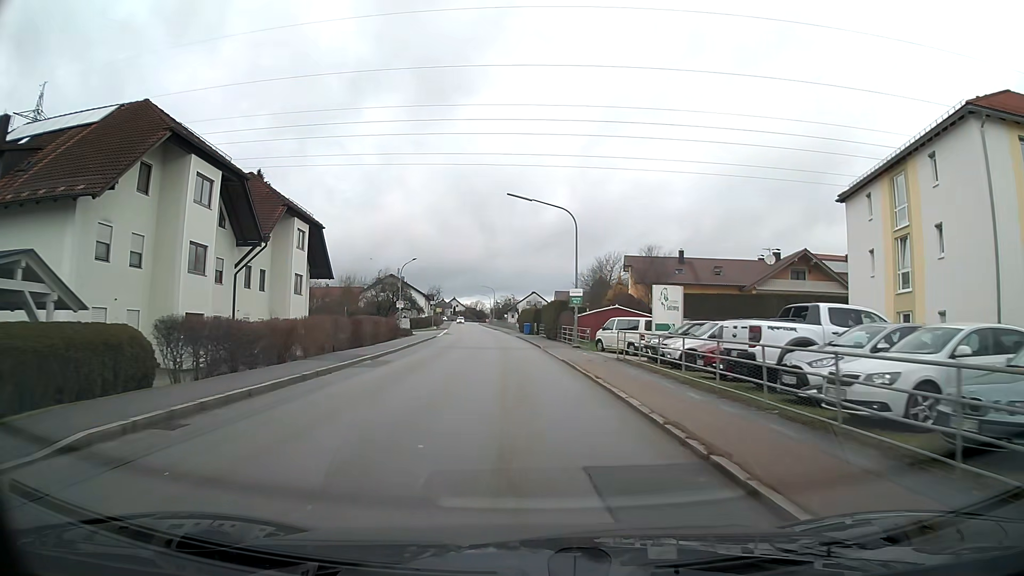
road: tertiary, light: Day
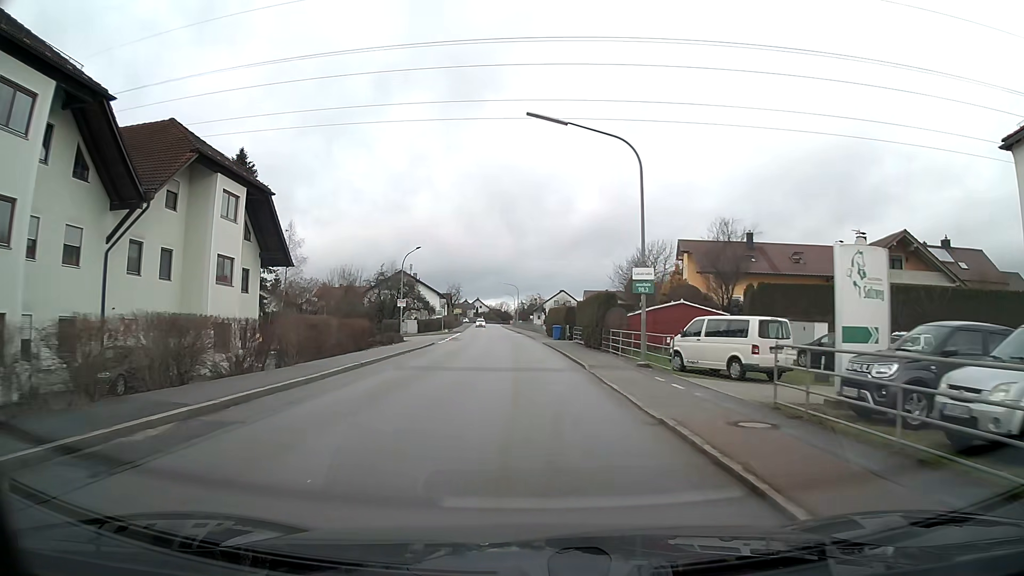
(-0.2, +13.9) m; -2°
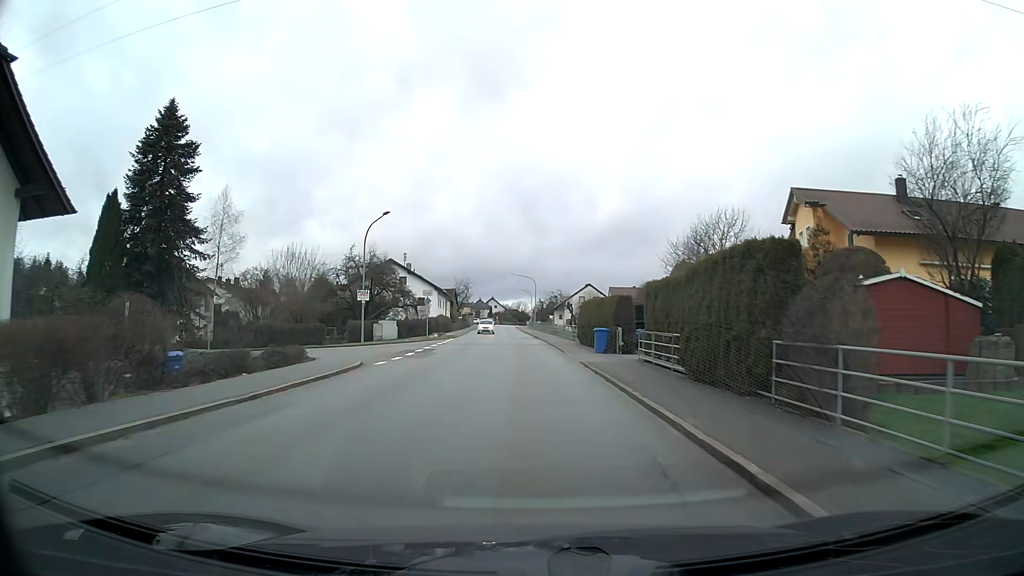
(-0.3, +21.1) m; -1°
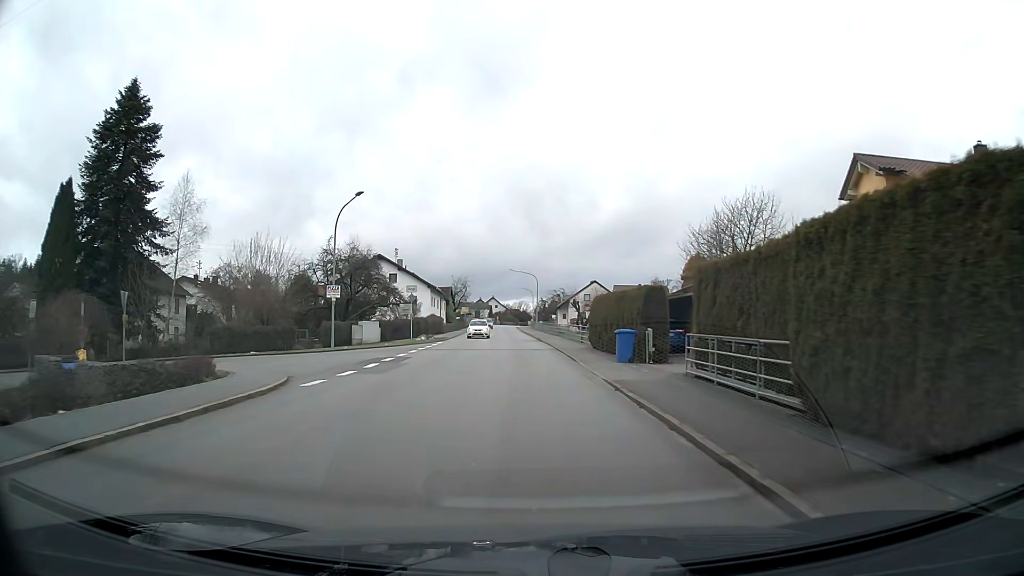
(0.0, +7.1) m; 0°
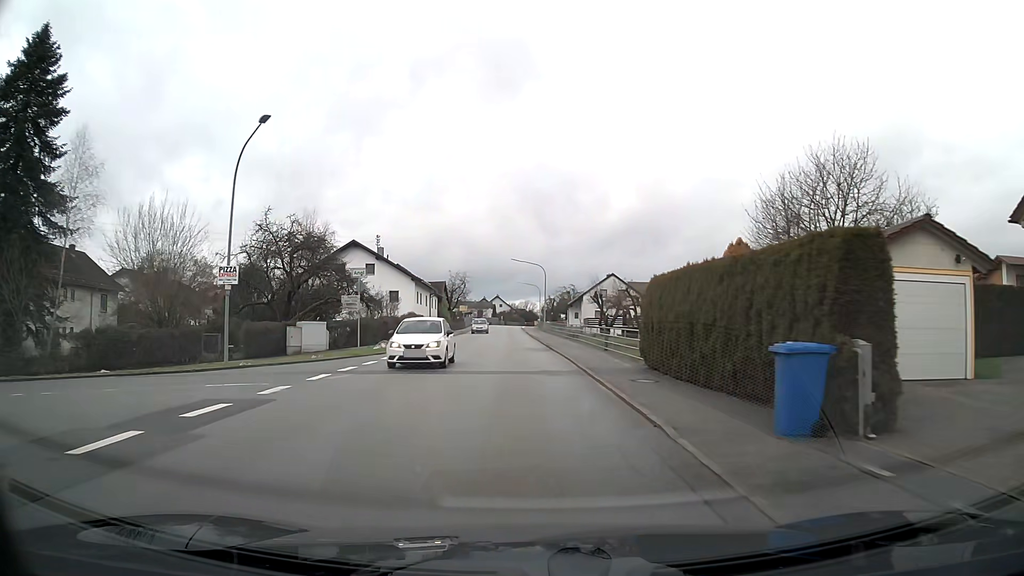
(-0.1, +14.3) m; -1°
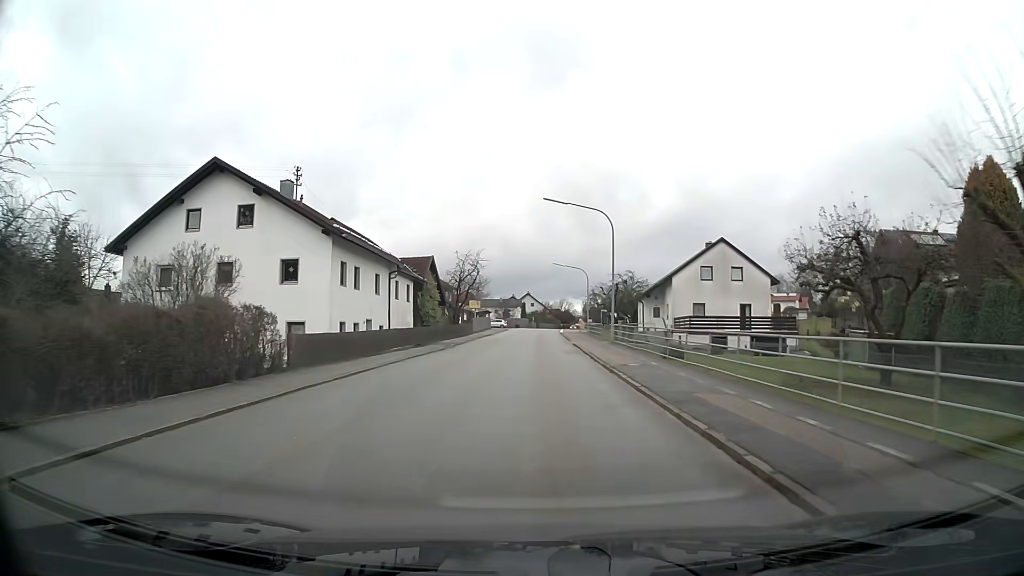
(-0.9, +36.1) m; -2°
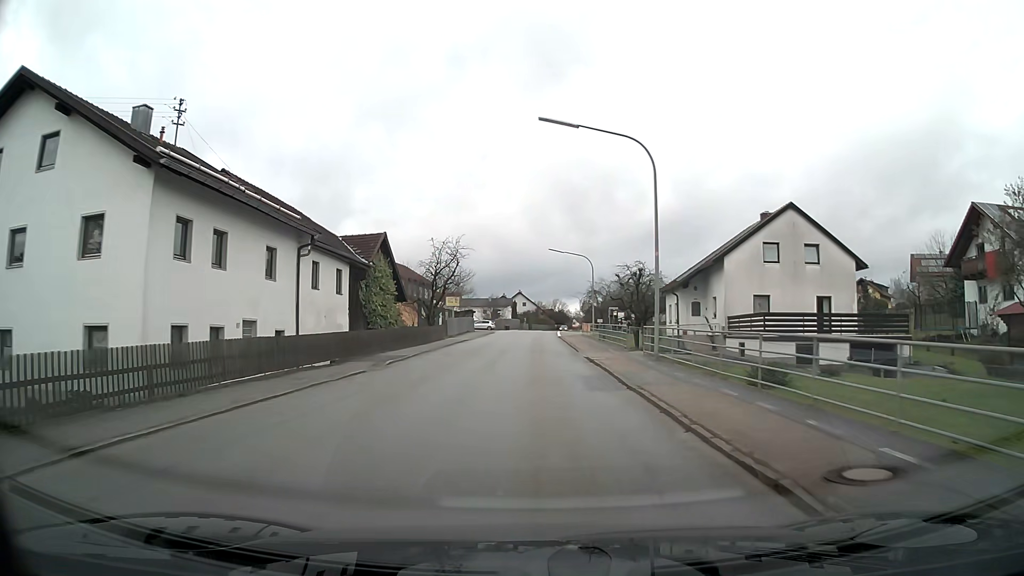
(+0.1, +14.6) m; +1°
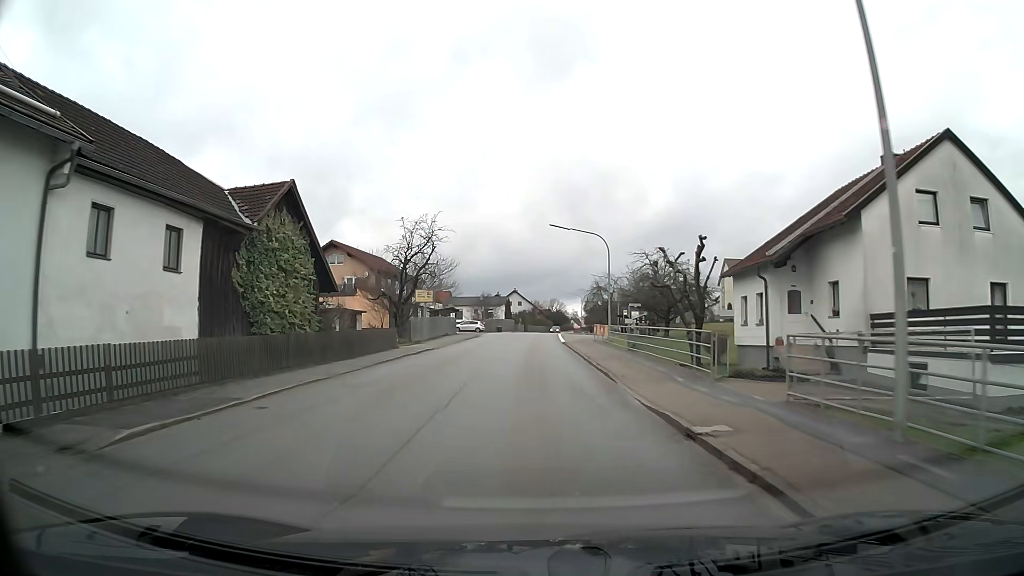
(0.0, +14.6) m; 0°
(0, +10) (0, +20) (0, +30) (0, +40) (0, +50) (+1, +60) (+1, +70) (+1, +80) (+2, +90) (+3, +100) m
